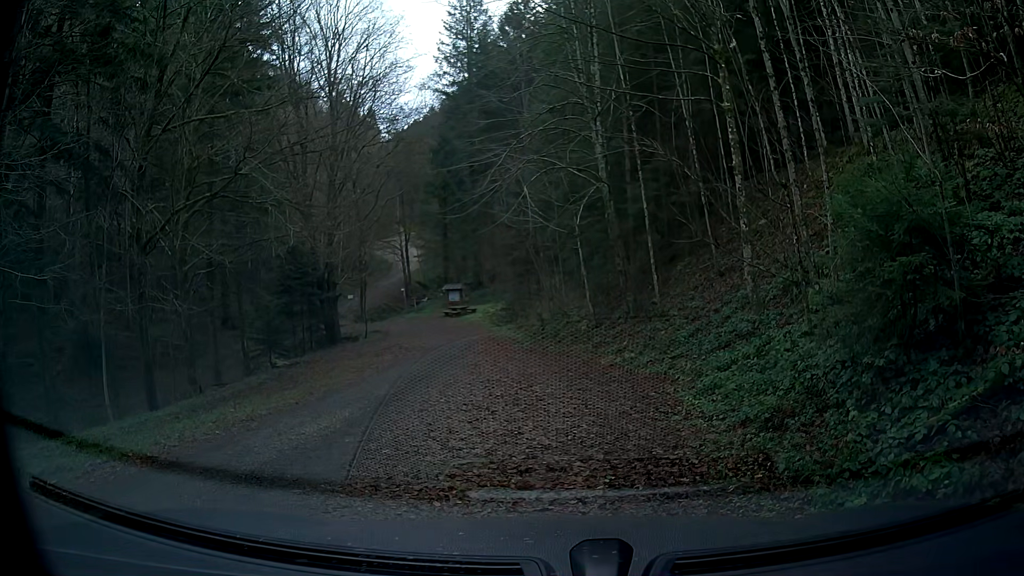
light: Day
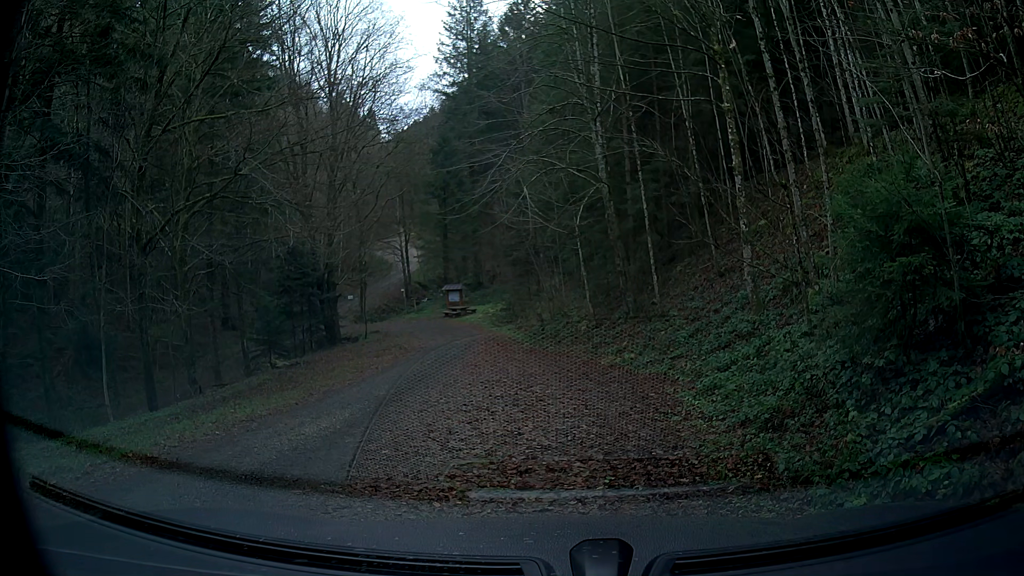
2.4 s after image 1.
(0.0, +0.1) m; 0°
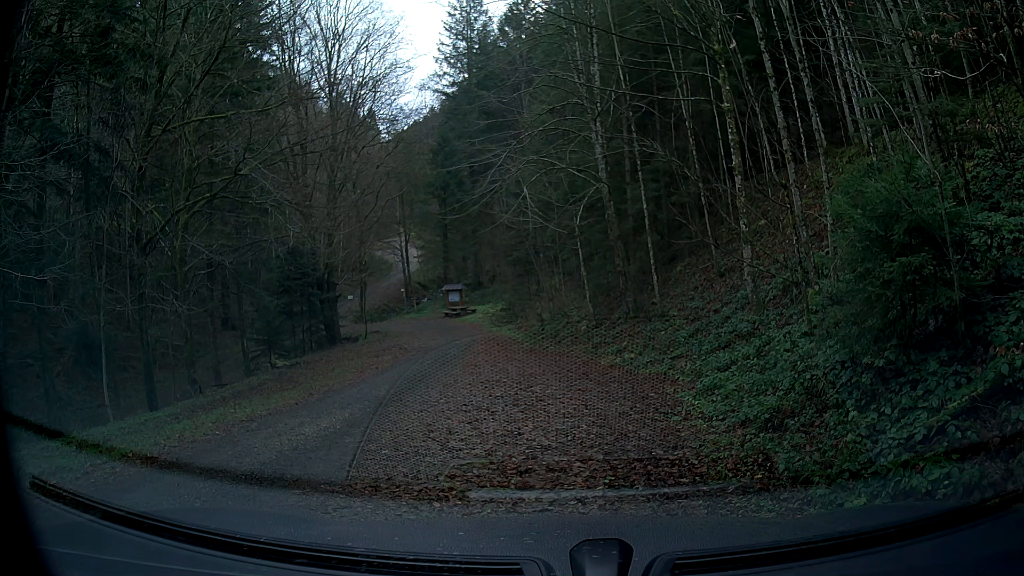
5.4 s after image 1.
(0.0, 0.0) m; 0°
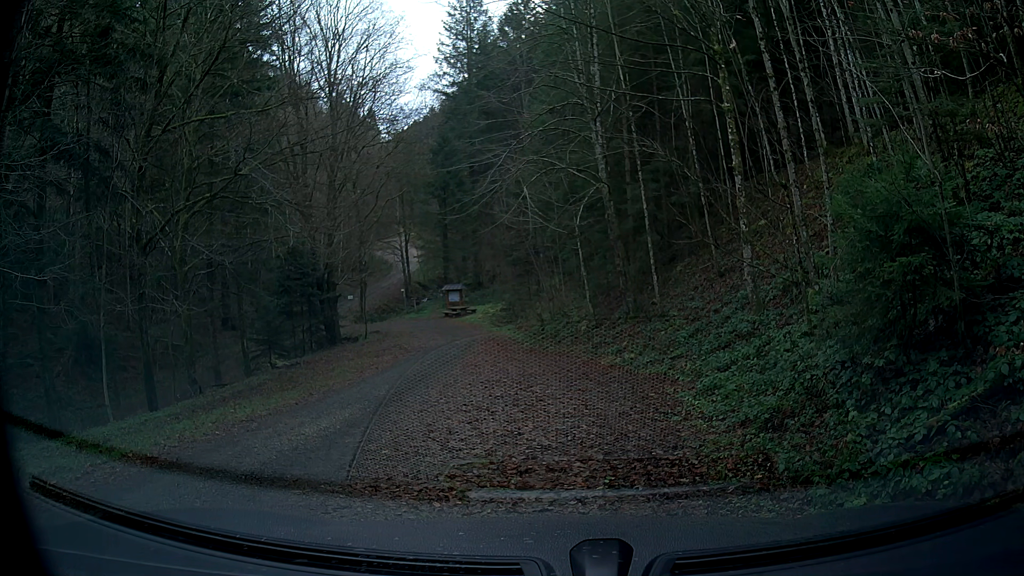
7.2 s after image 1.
(0.0, 0.0) m; 0°
